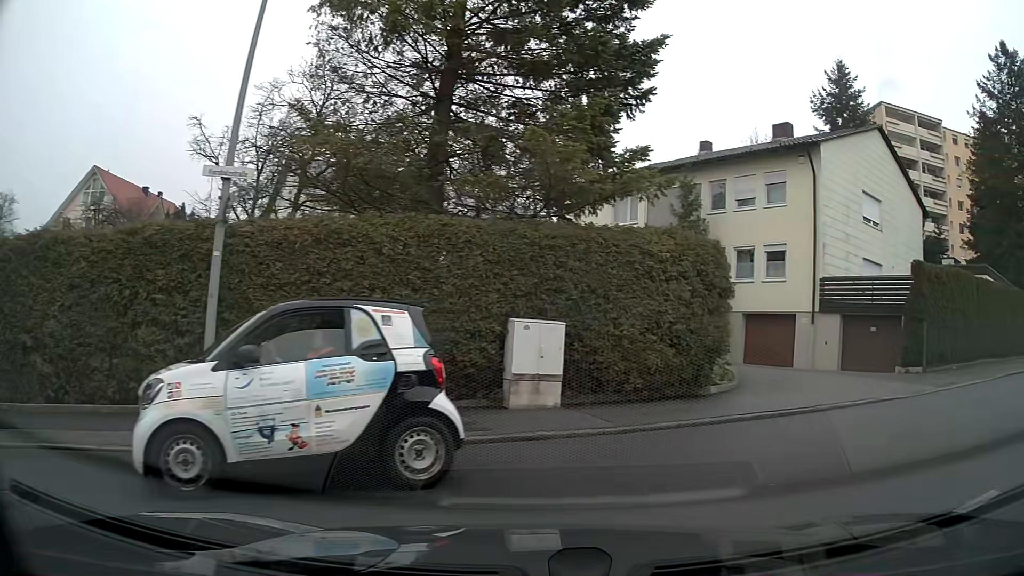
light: Day
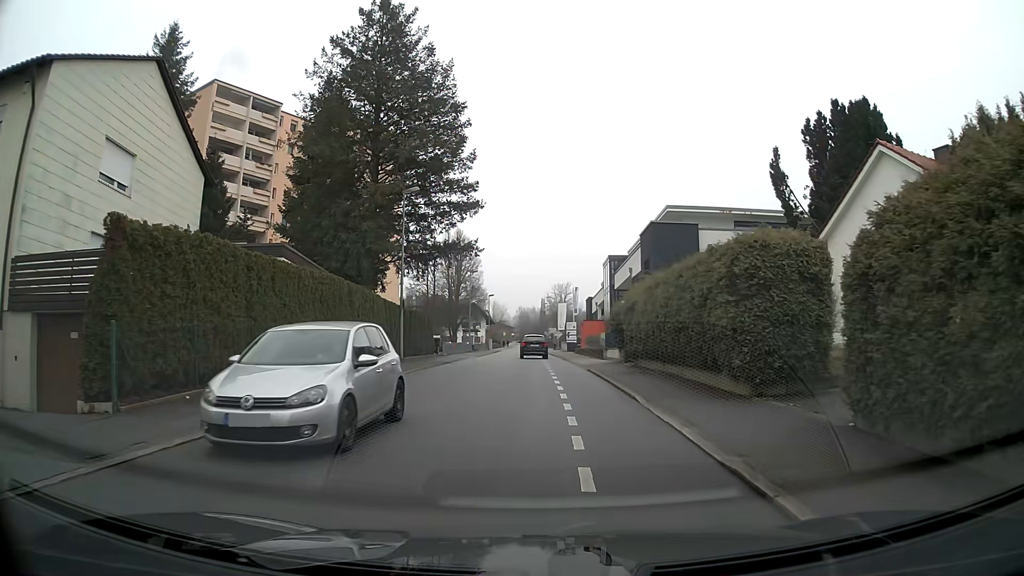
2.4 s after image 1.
(+5.5, +7.8) m; +51°
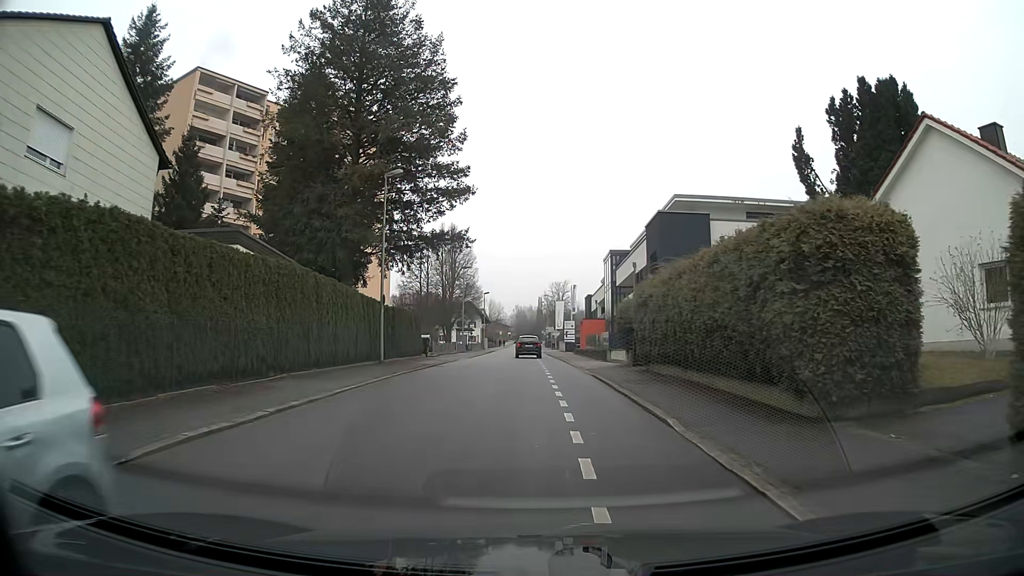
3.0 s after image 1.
(0.0, +3.6) m; 0°
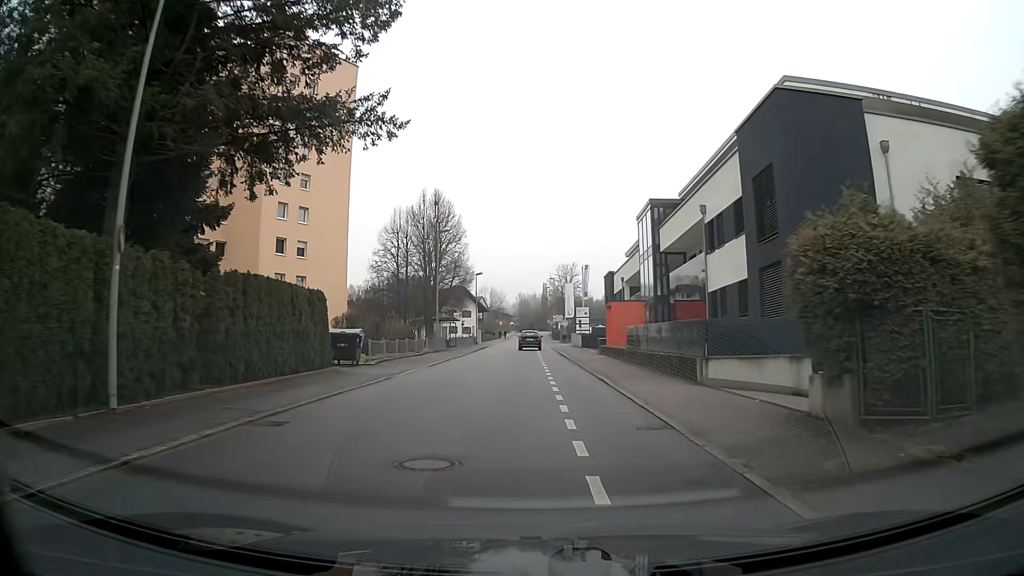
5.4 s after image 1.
(-0.1, +19.4) m; -1°
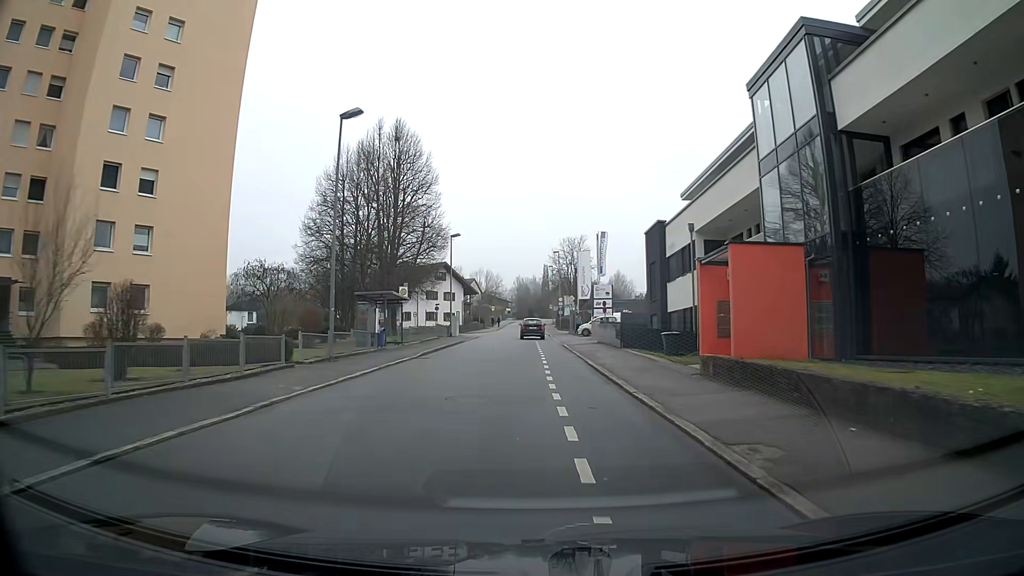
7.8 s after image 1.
(-0.1, +23.6) m; +1°
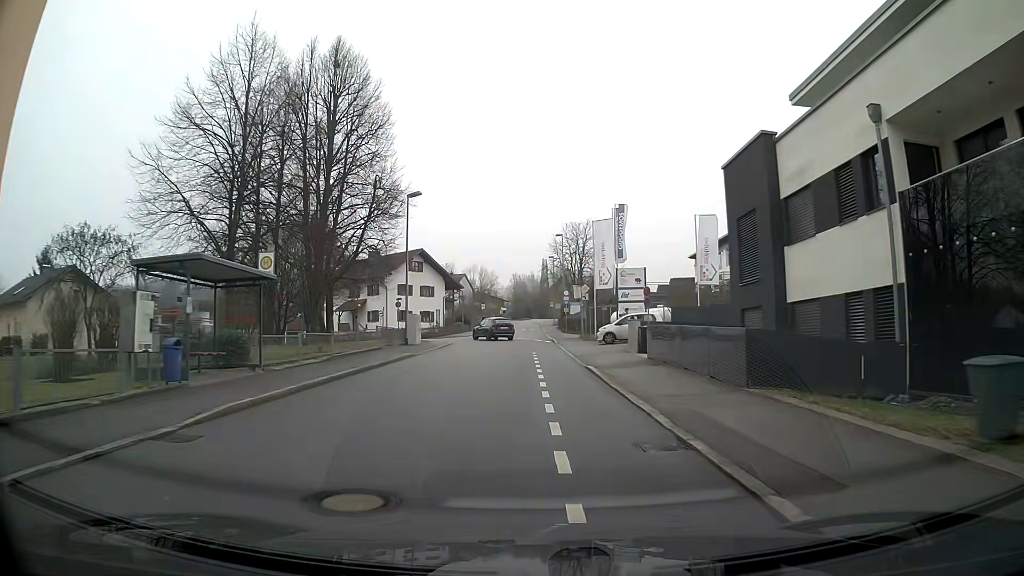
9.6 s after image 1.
(-0.1, +17.7) m; 0°
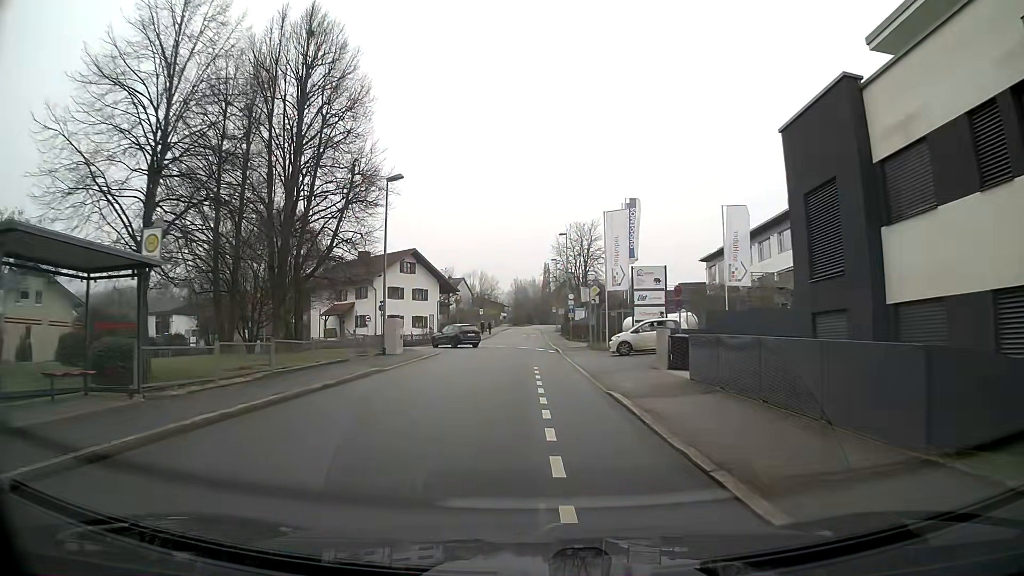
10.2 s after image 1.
(0.0, +5.7) m; 0°
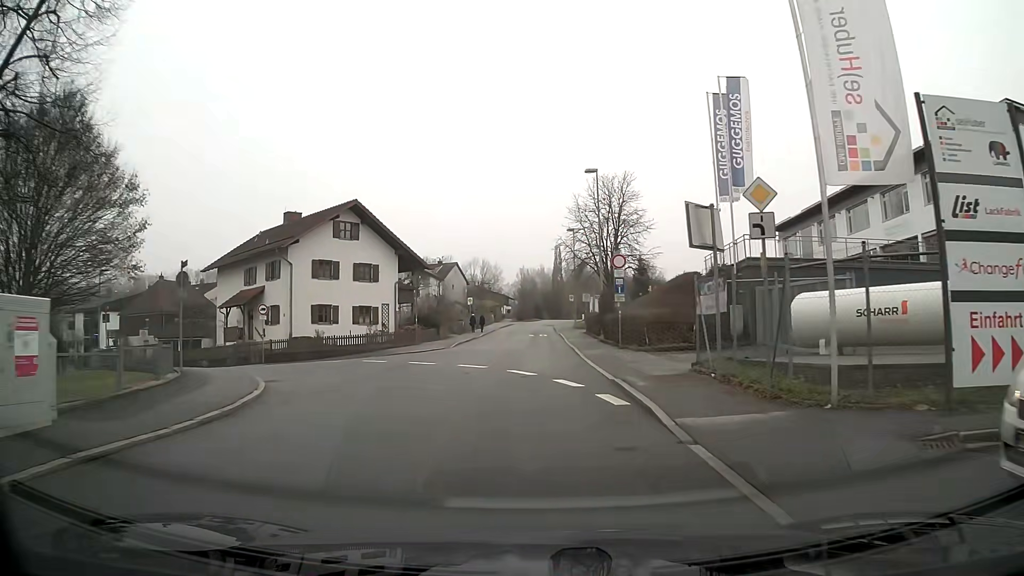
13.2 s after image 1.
(-0.2, +25.5) m; -2°
(-1, +10) (-4, +19) (-11, +26) (-19, +33) (-26, +40) (-33, +47) (-41, +54) (-48, +60) (-56, +66) (-65, +71) m
